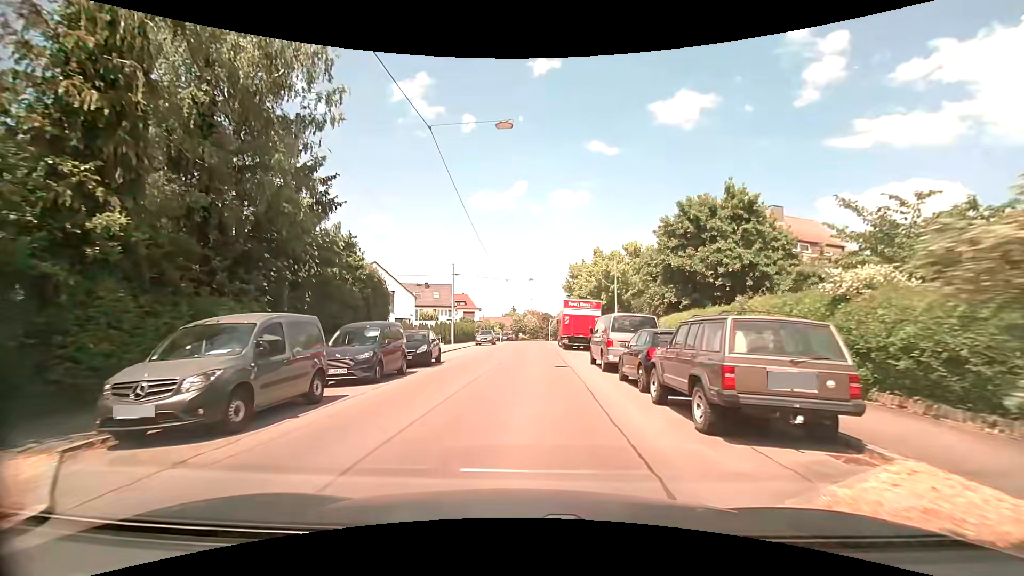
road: tertiary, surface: asphalt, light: Day
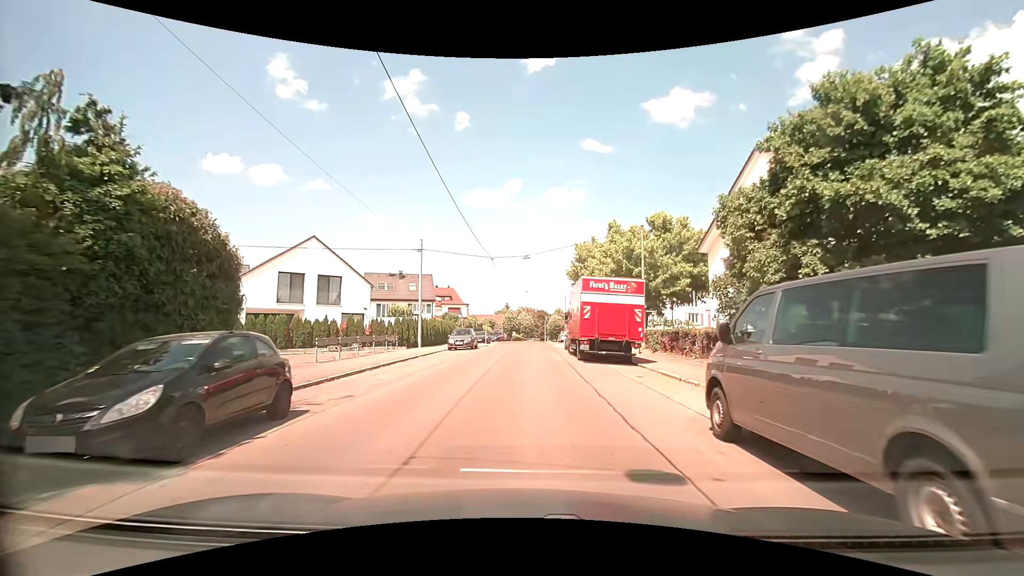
(0.0, +13.9) m; 0°
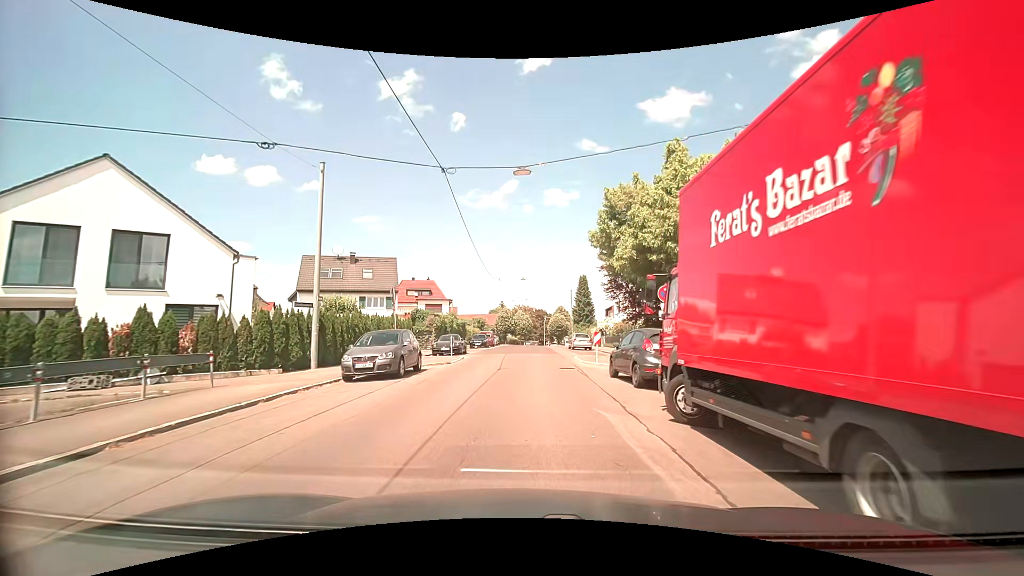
(+0.1, +19.2) m; +1°
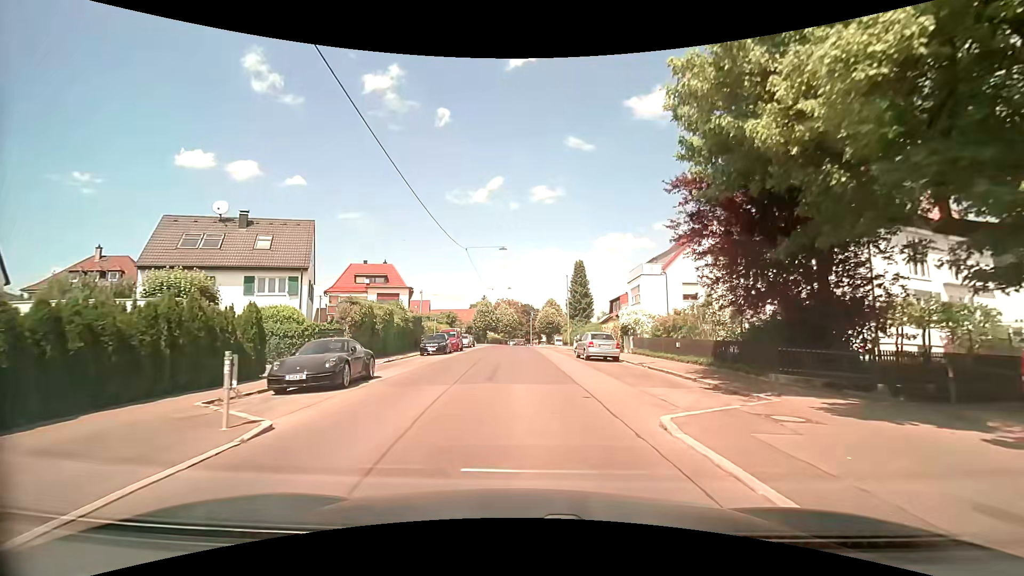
(+0.3, +18.1) m; +1°
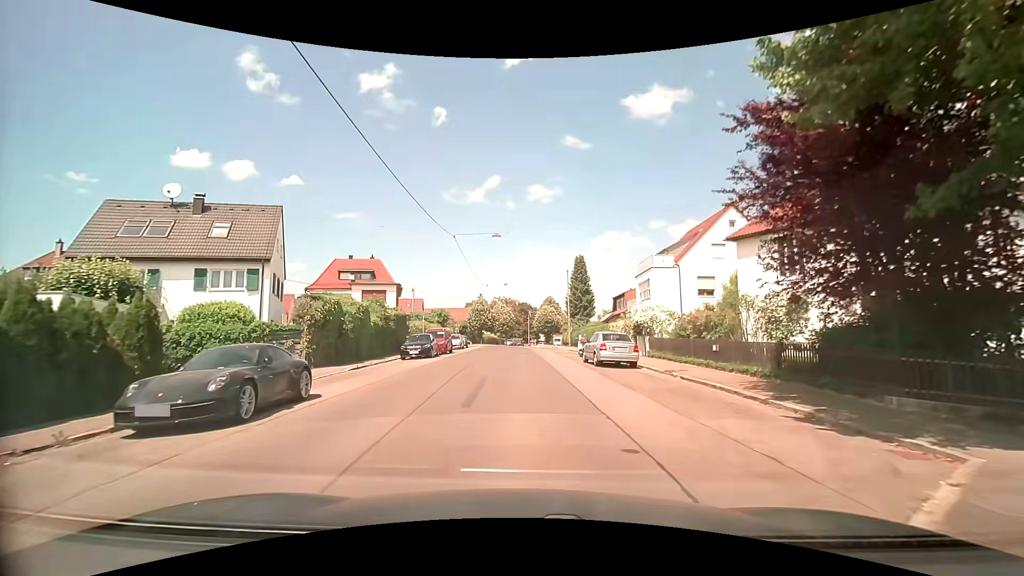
(0.0, +4.5) m; +1°
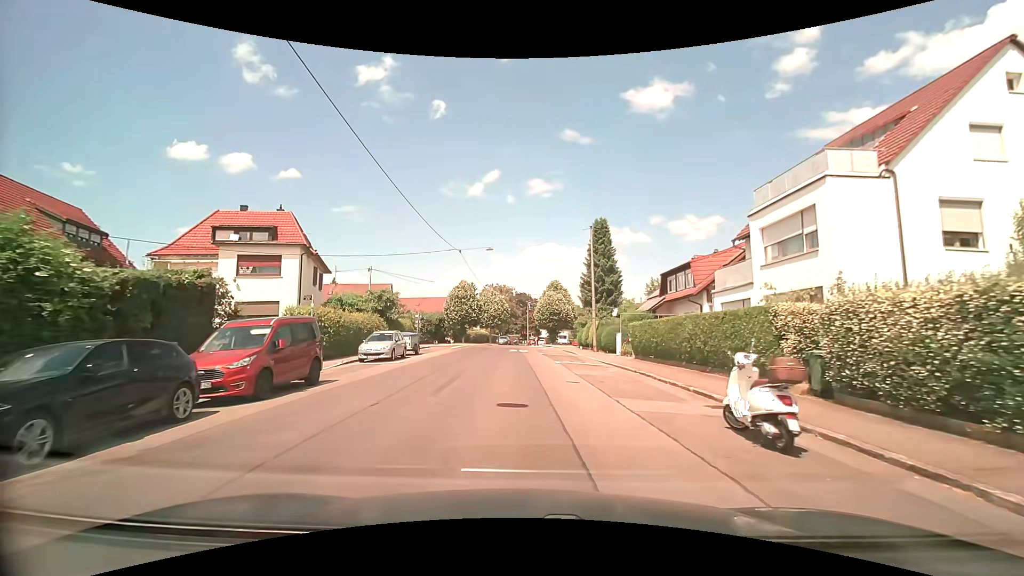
(+0.2, +23.3) m; 0°
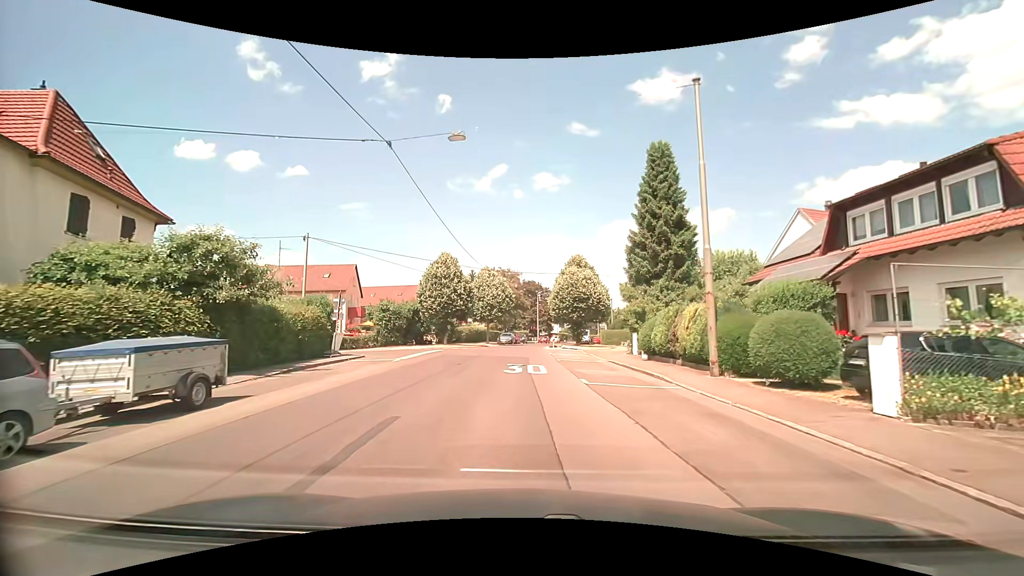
(-0.3, +20.7) m; -1°
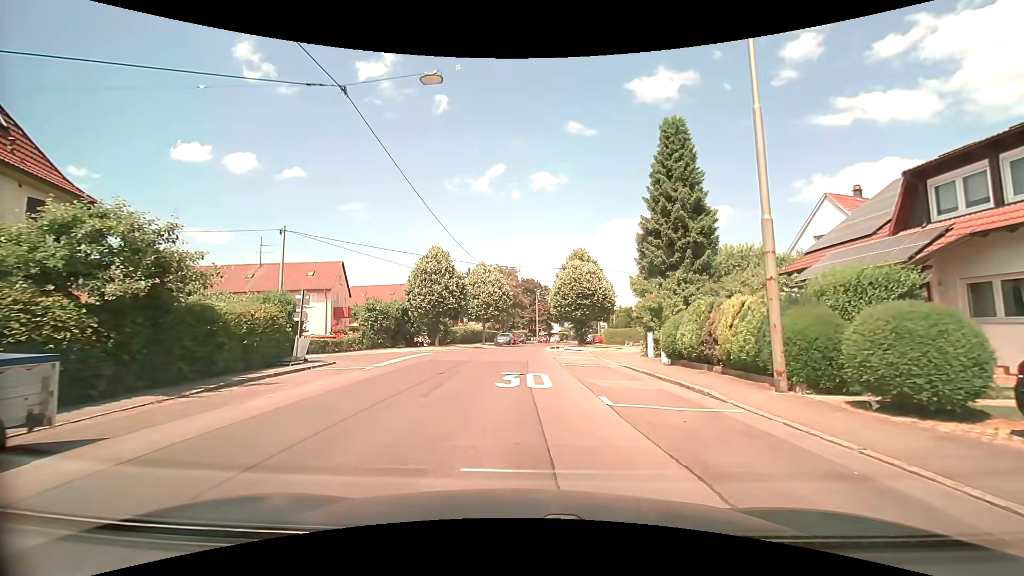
(0.0, +3.8) m; 0°
(0, +10) (0, +20) (-3, +29) (-11, +34) (-21, +32) (-31, +30) (-41, +27) (-50, +24) (-60, +22) (-70, +19) m
